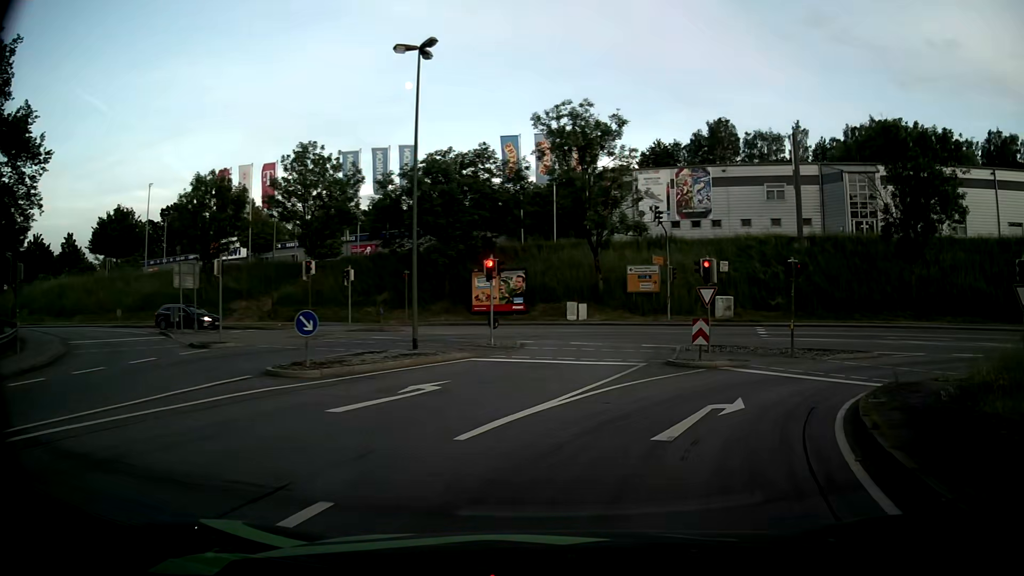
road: primary_link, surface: asphalt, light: Day
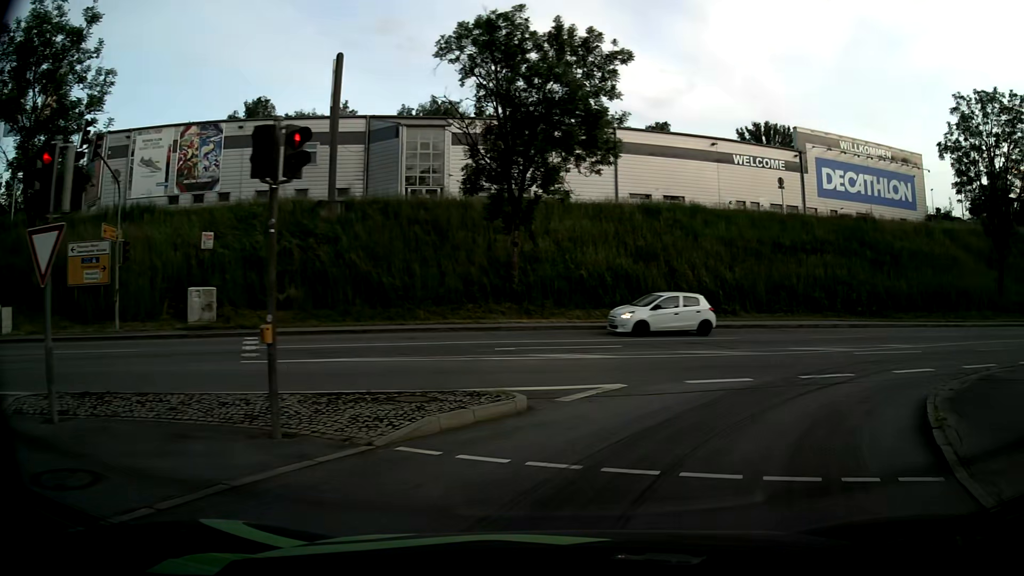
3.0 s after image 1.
(+5.4, +15.6) m; +41°
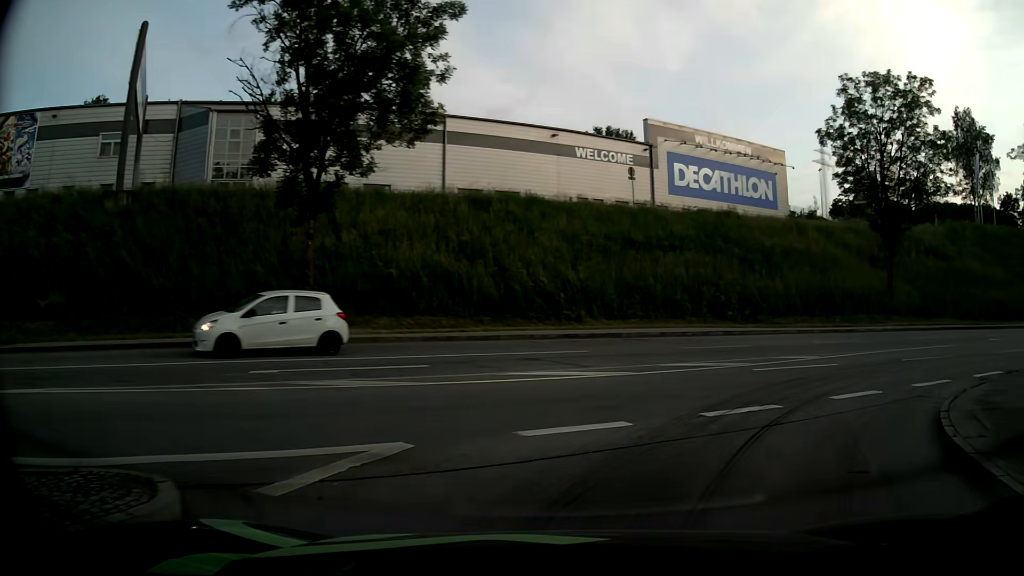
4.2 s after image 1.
(+0.6, +5.6) m; +13°
(+2, +10) (+9, +17) (+18, +21) (+28, +24) (+38, +25) (+48, +26) (+58, +26) (+68, +25) (+77, +23) (+87, +20) m
